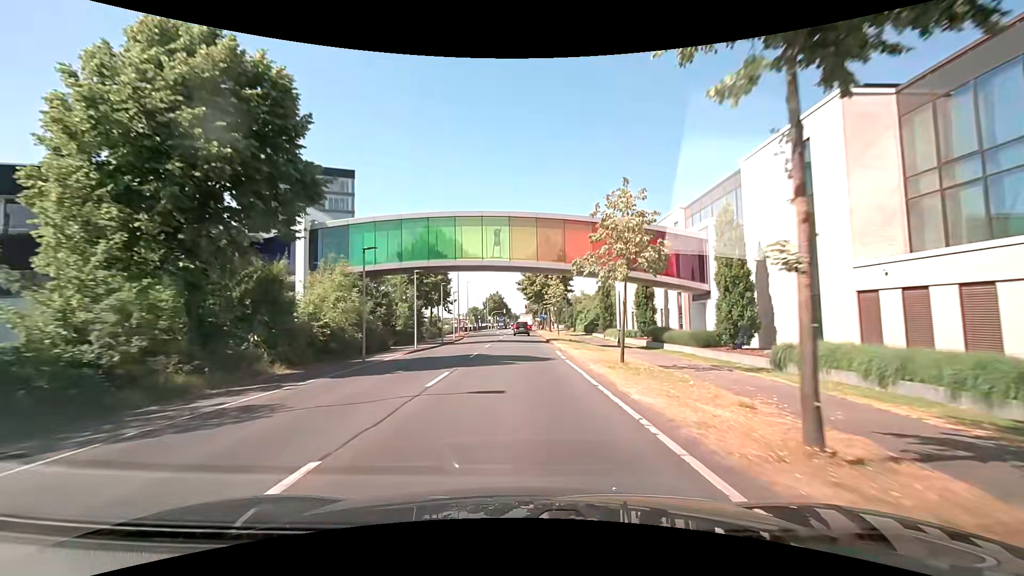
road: secondary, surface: asphalt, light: Day
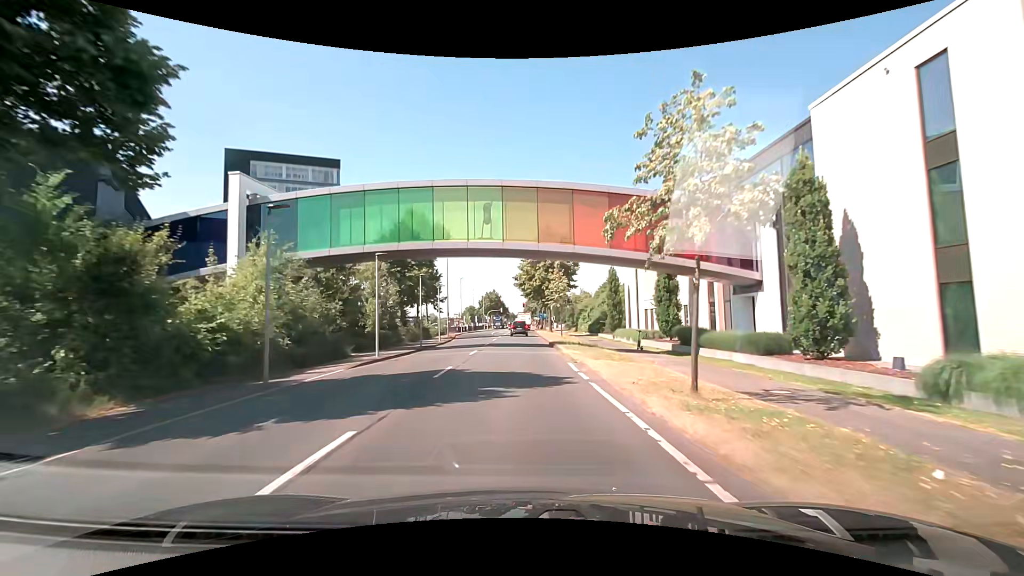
(0.0, +7.5) m; 0°
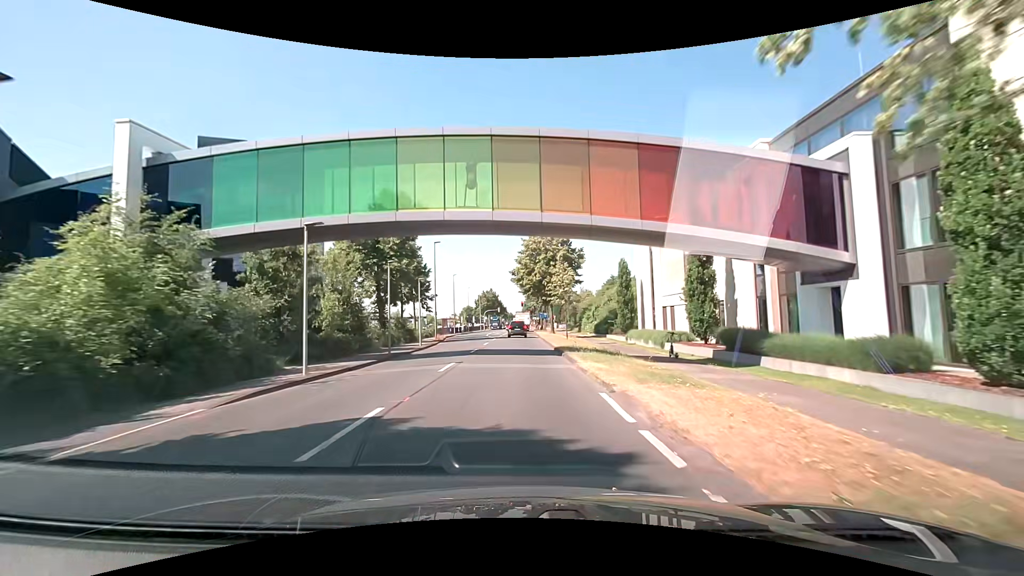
(0.0, +7.3) m; 0°
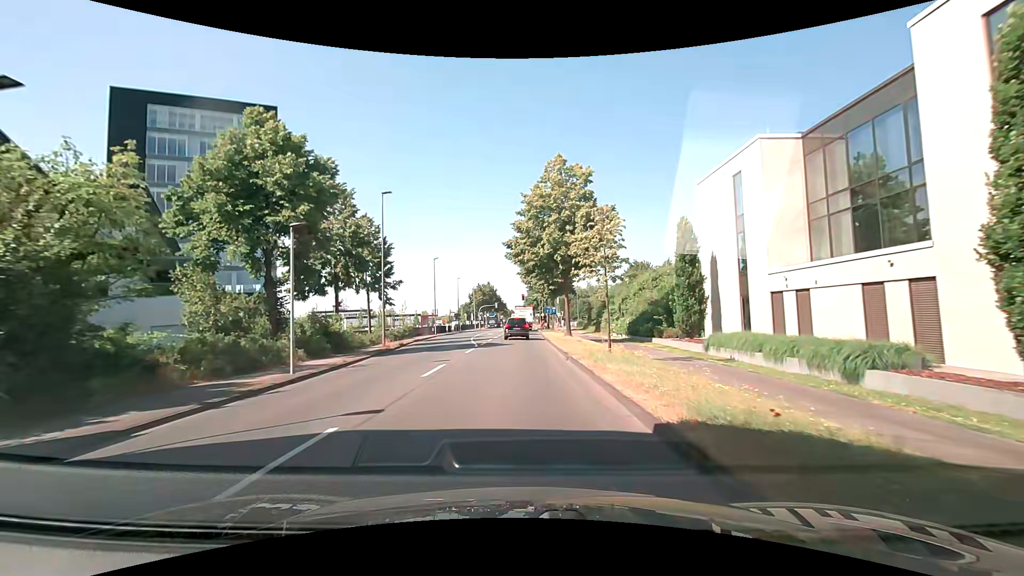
(0.0, +19.4) m; -1°
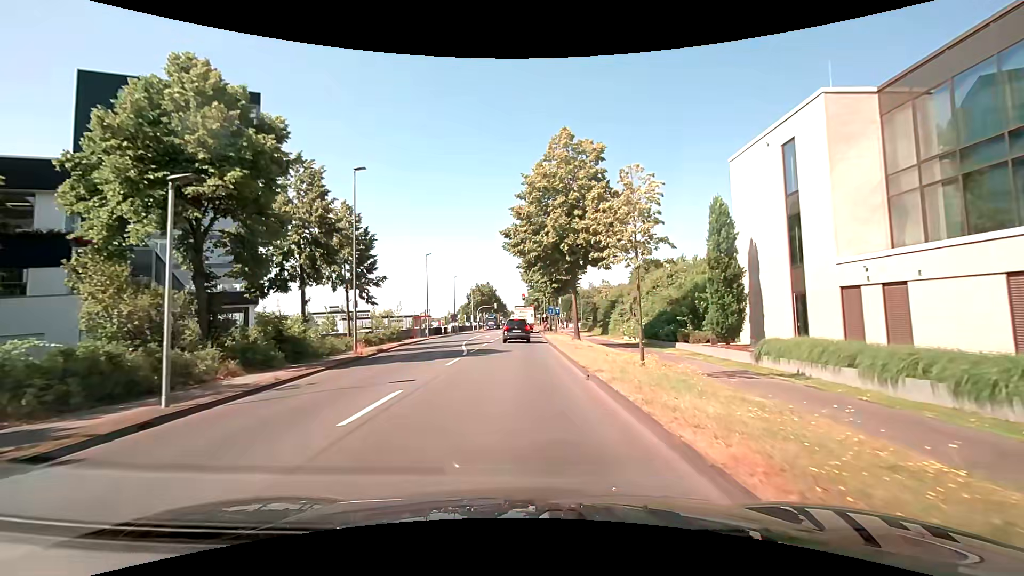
(0.0, +5.5) m; 0°
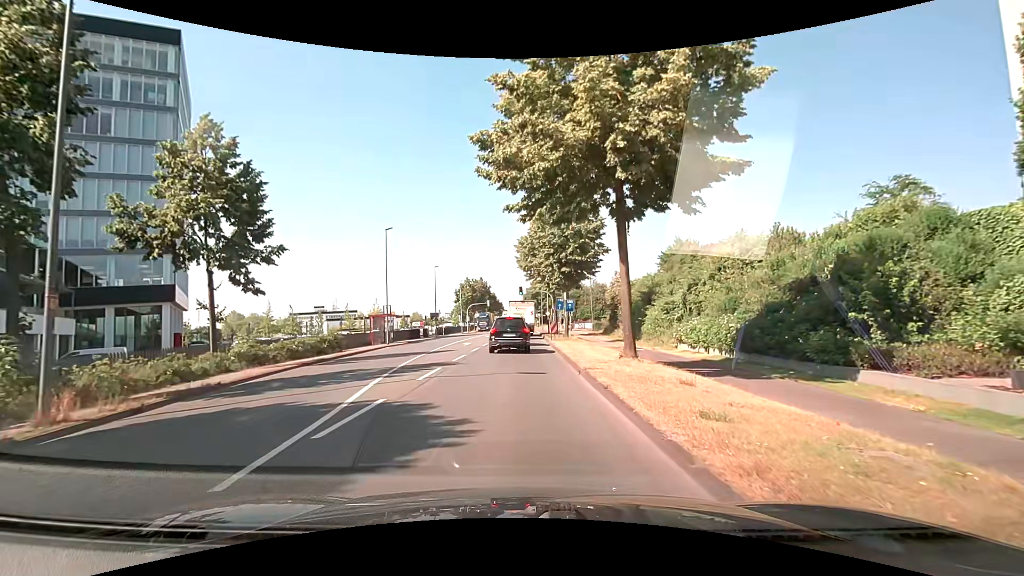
(+0.3, +16.8) m; +1°
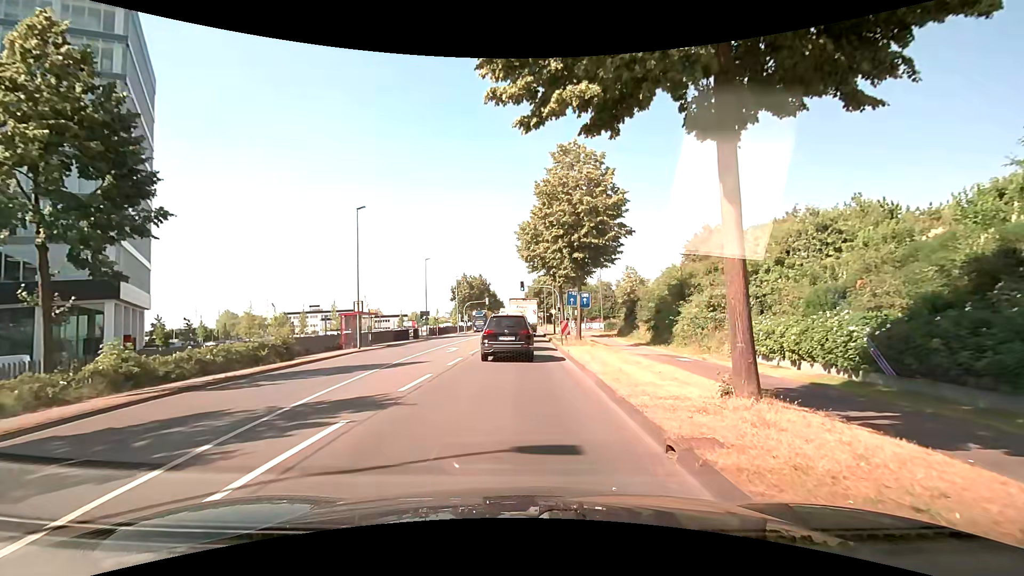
(0.0, +7.9) m; 0°
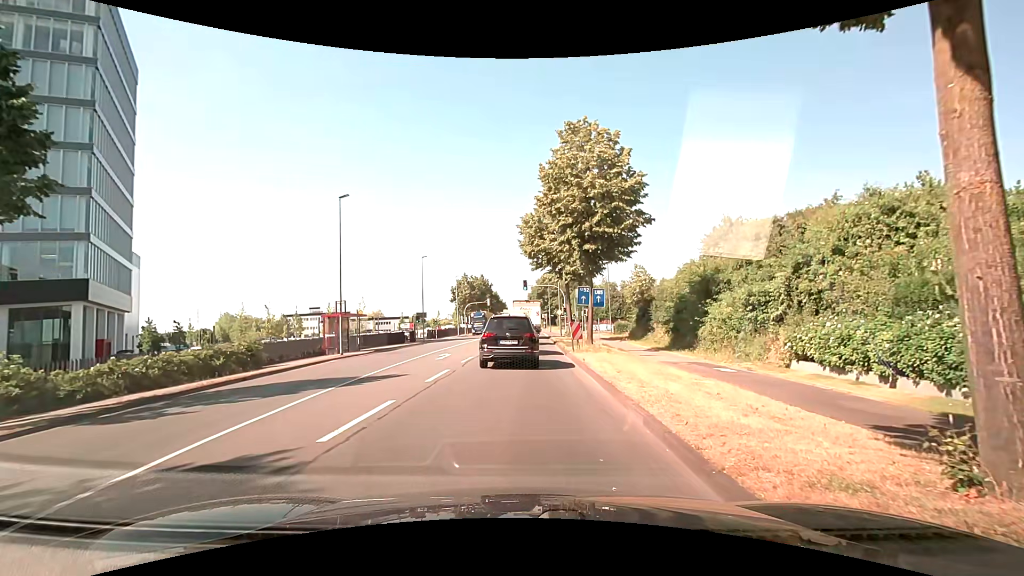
(0.0, +4.0) m; -1°
(0, +10) (0, +20) (0, +30) (+1, +40) (+1, +50) (+1, +60) (+1, +70) (+2, +80) (+2, +90) (+2, +100) m
